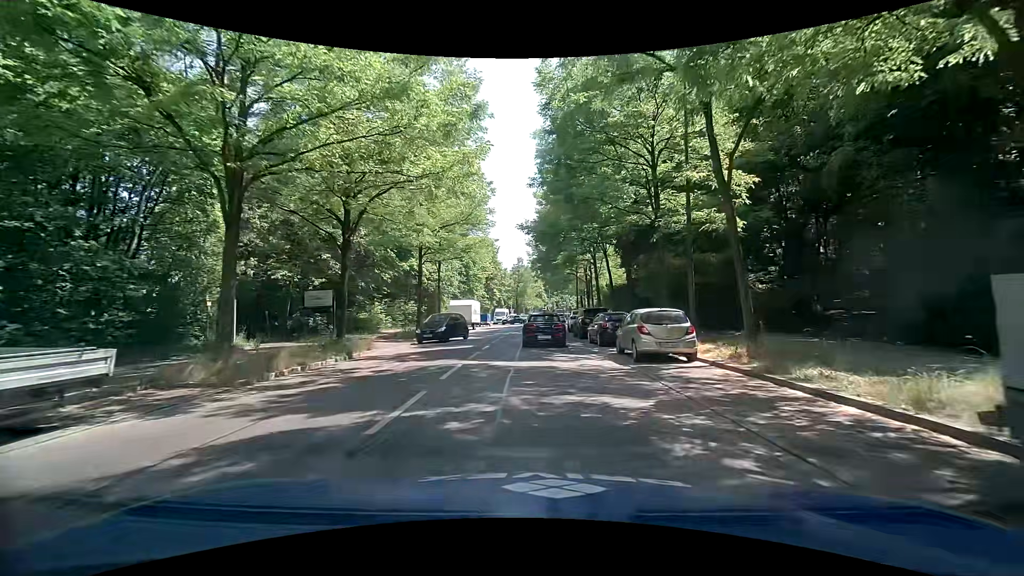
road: secondary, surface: asphalt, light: Day
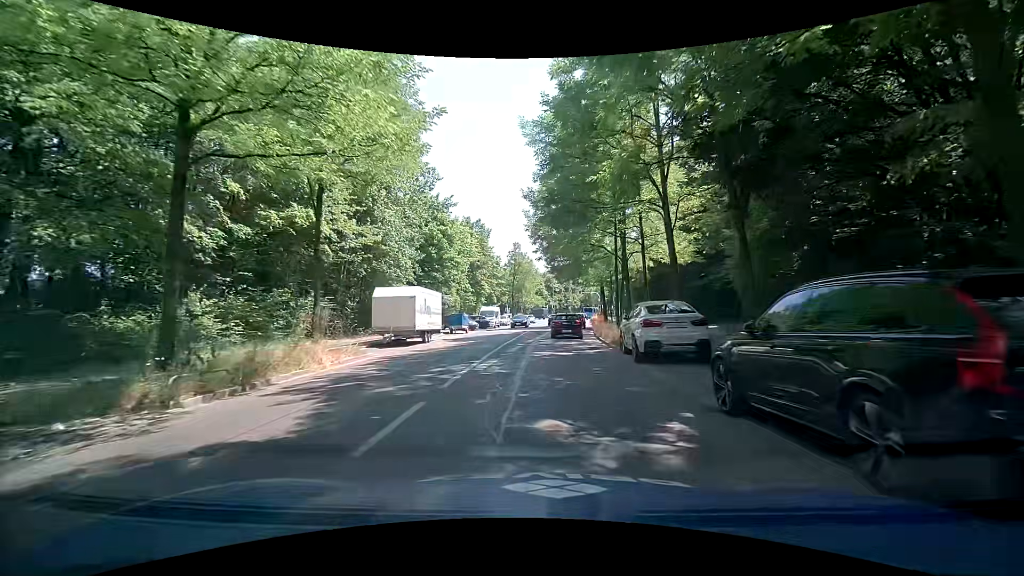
(-0.6, +24.0) m; 0°
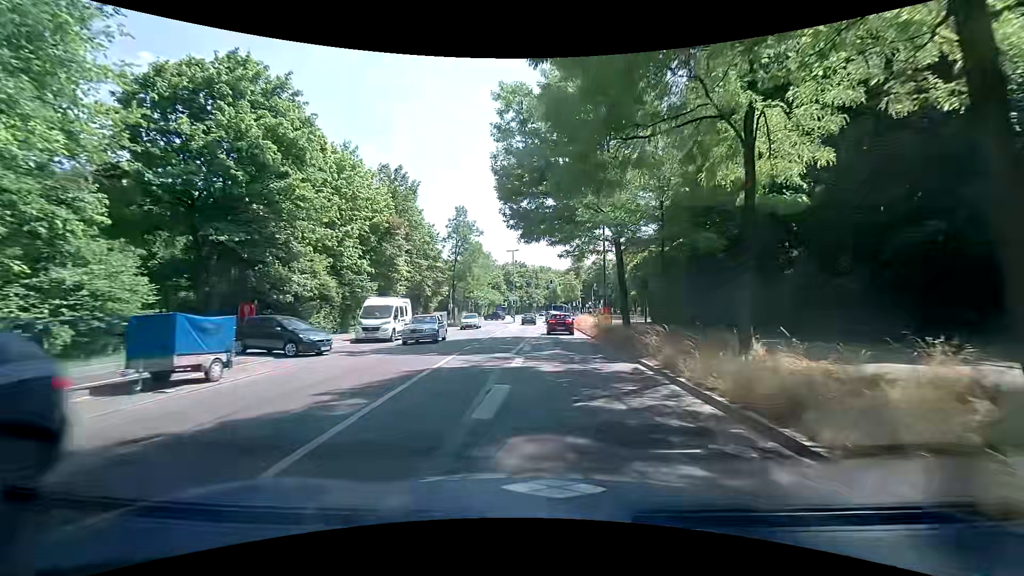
(+0.8, +29.9) m; +4°
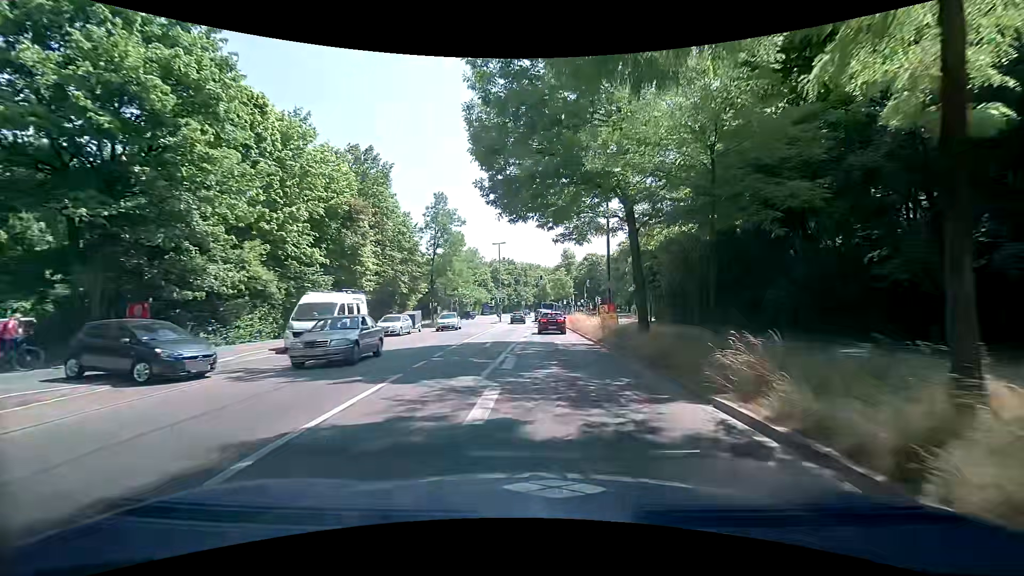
(+0.1, +6.4) m; +2°
(0, +10) (0, +20) (0, +30) (0, +40) (0, +50) (0, +60) (0, +70) (0, +80) (0, +90) (0, +100) m
